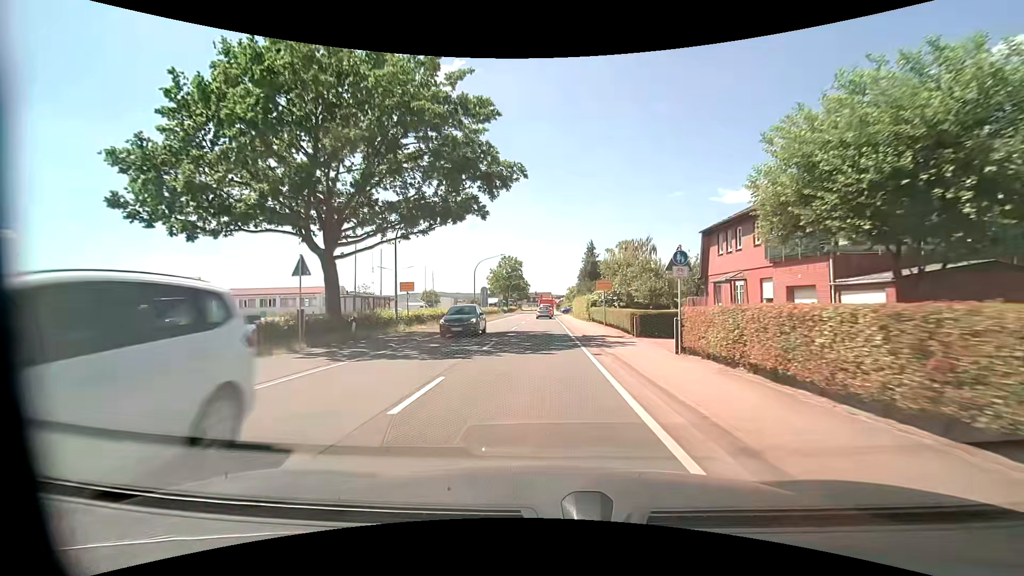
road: primary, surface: asphalt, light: Day
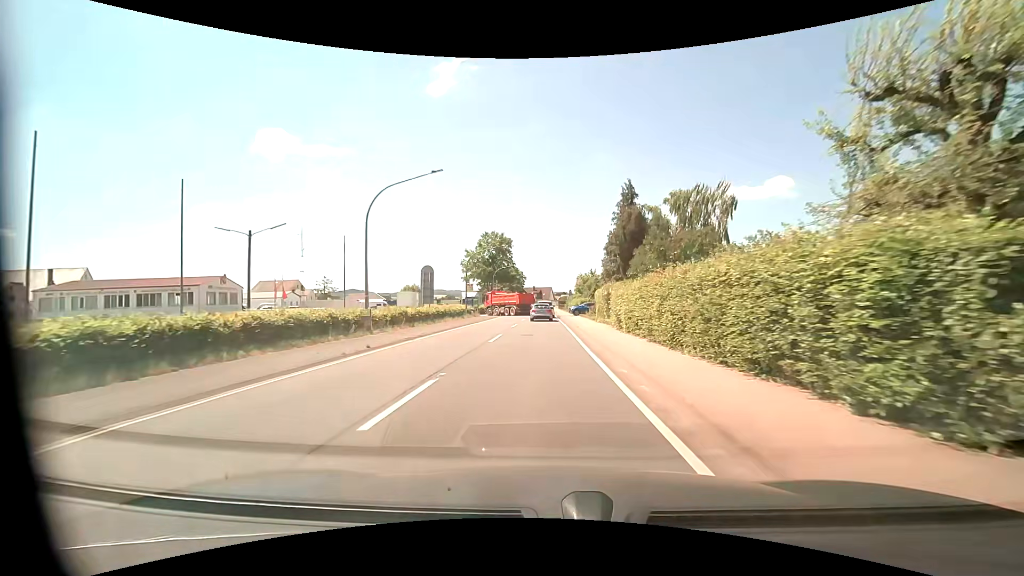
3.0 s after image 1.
(-0.1, +36.0) m; 0°
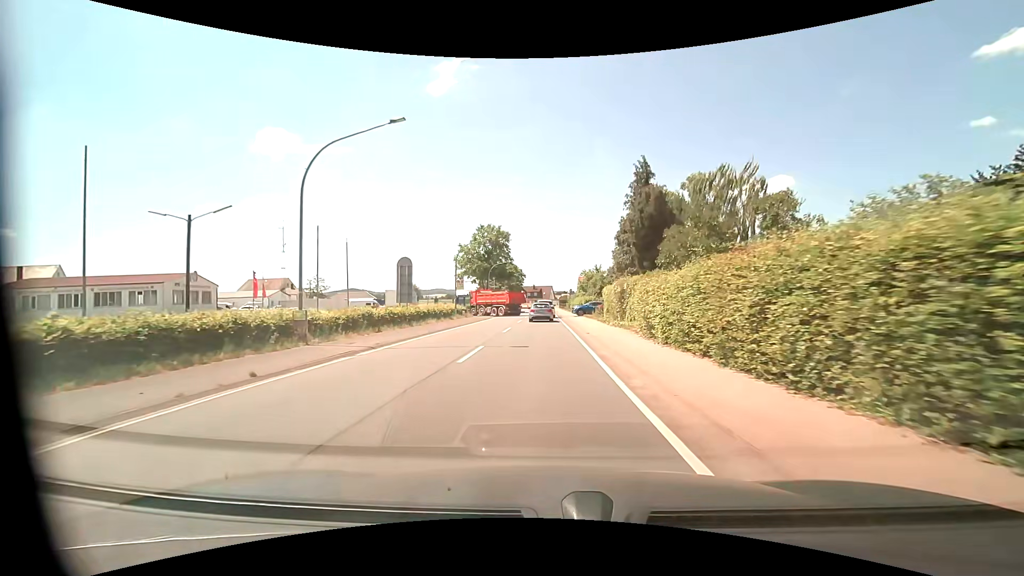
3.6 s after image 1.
(0.0, +6.3) m; 0°
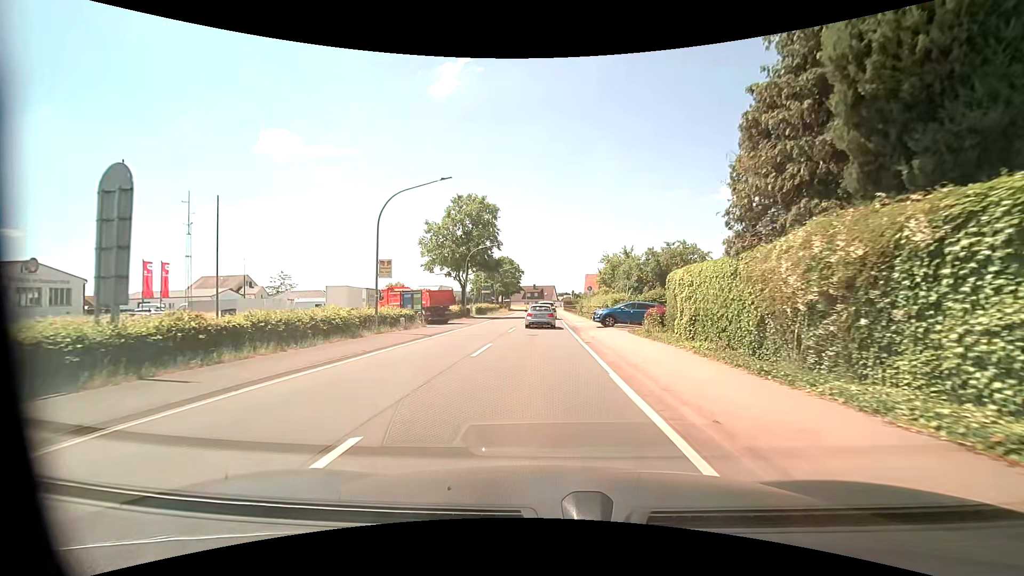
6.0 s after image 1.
(-0.1, +22.3) m; 0°
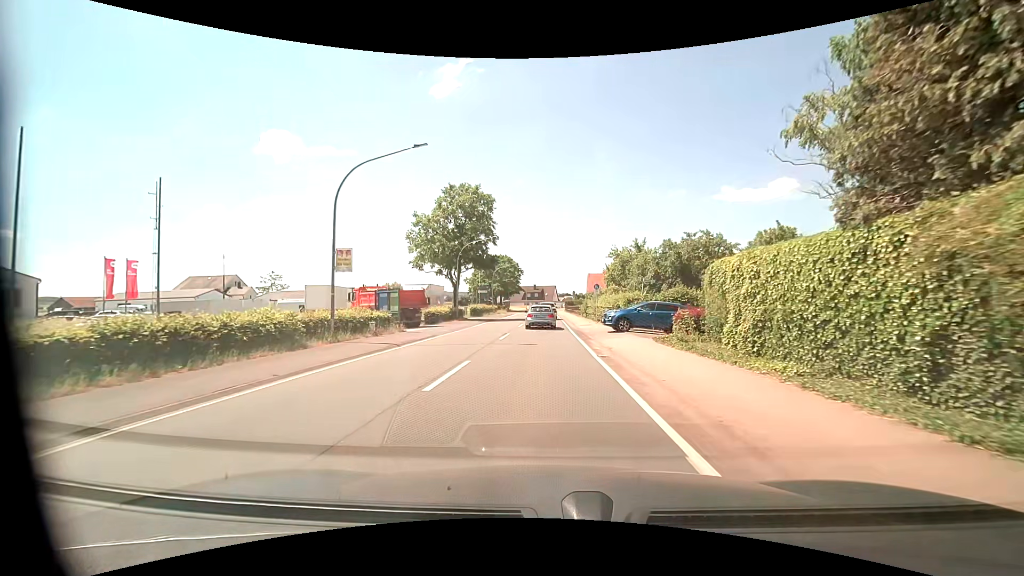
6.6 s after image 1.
(0.0, +5.2) m; 0°
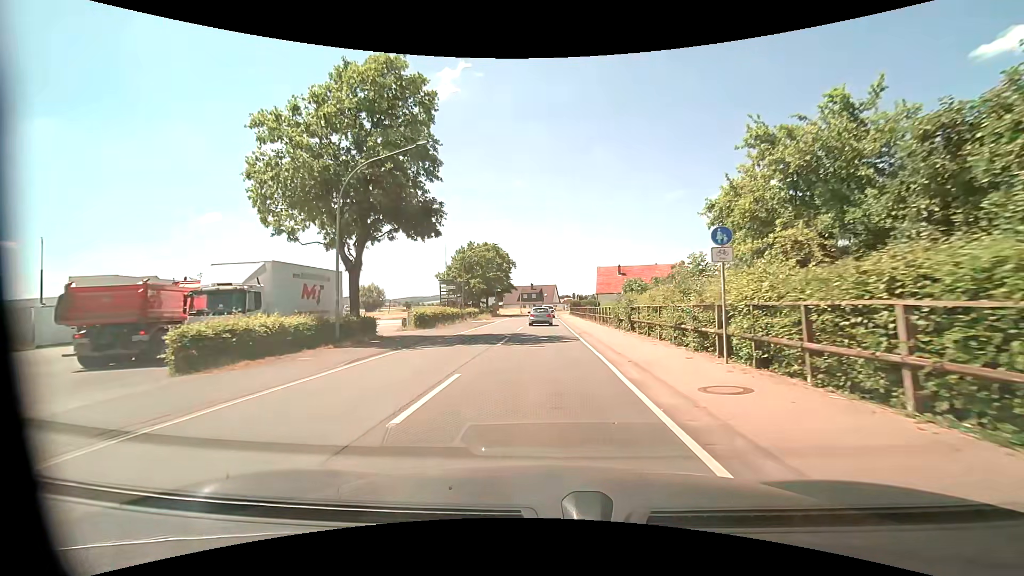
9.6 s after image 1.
(+0.2, +26.7) m; +1°
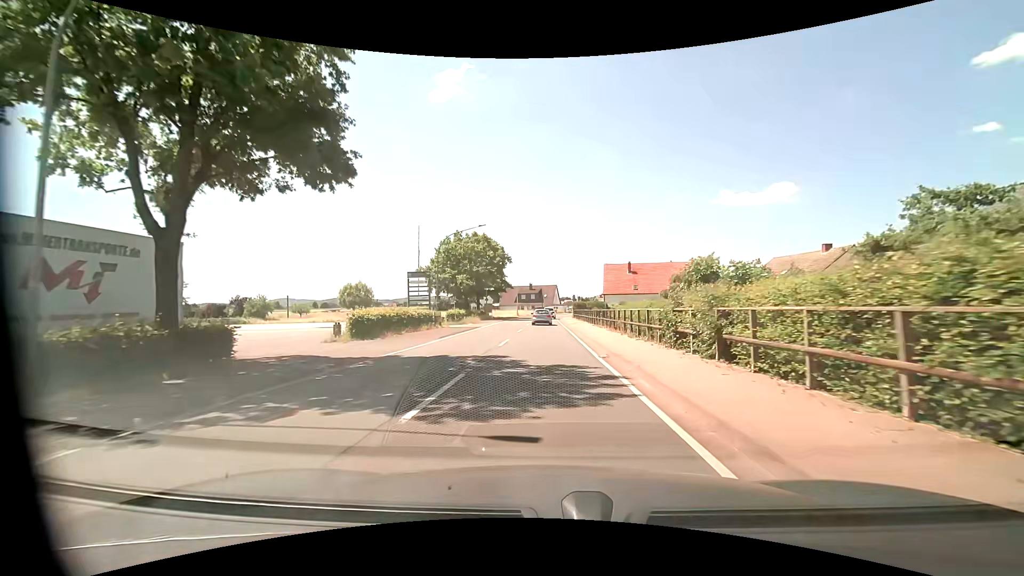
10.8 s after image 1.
(-0.1, +12.1) m; 0°
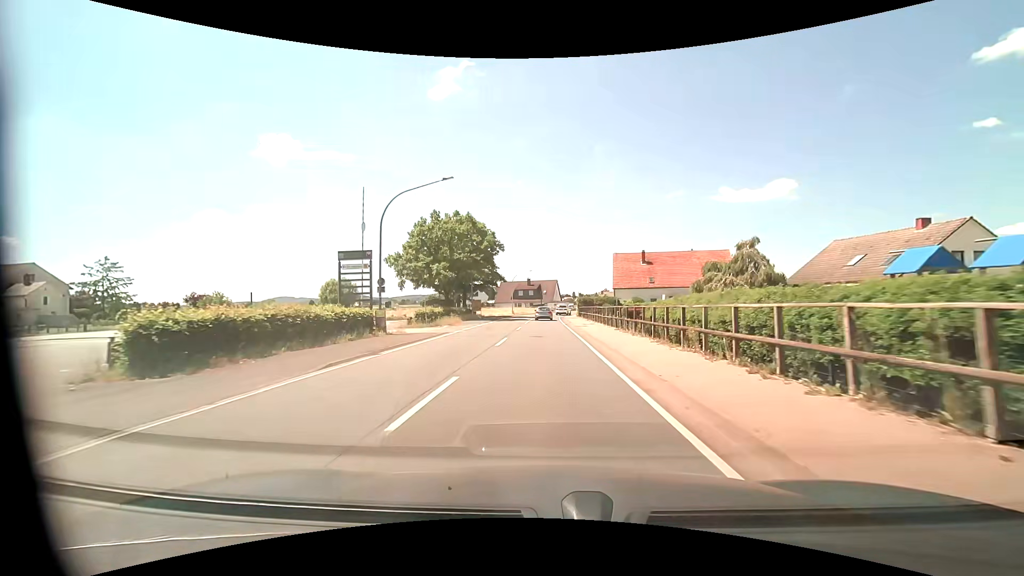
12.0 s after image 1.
(0.0, +13.3) m; 0°
(0, +10) (0, +20) (0, +30) (0, +40) (0, +50) (0, +60) (+1, +70) (+2, +80) (+4, +90) (+6, +99) m
